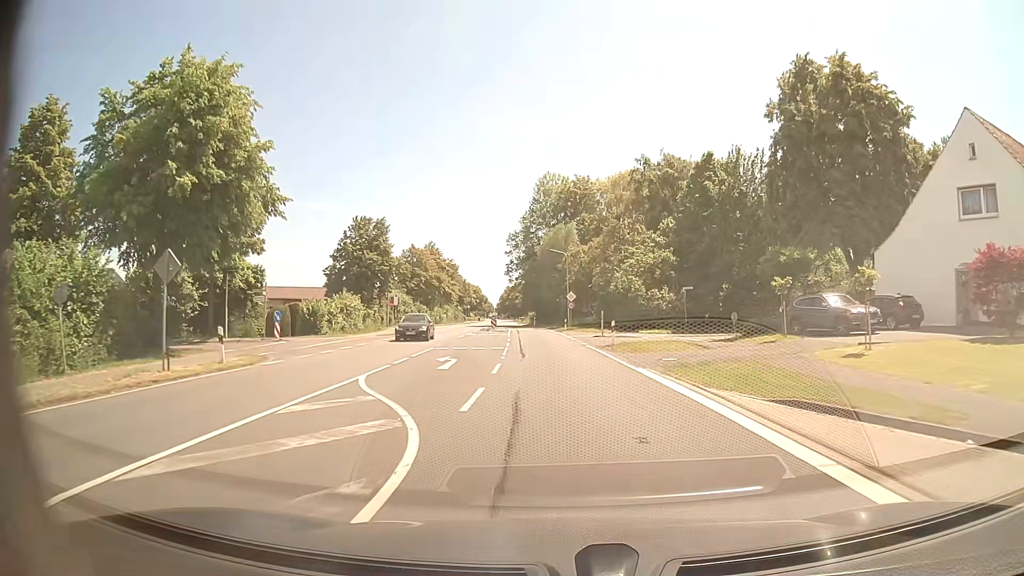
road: primary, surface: asphalt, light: Day
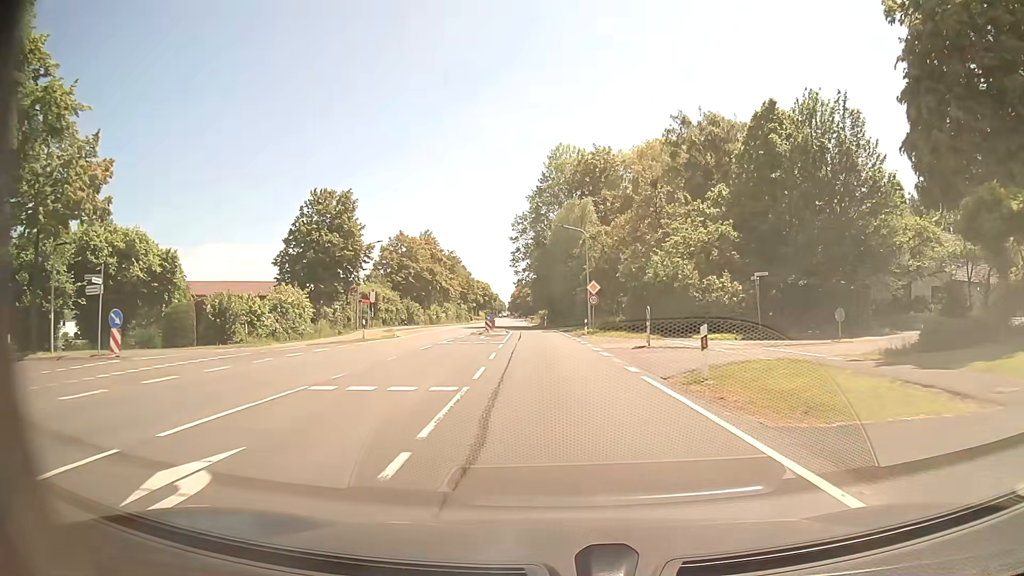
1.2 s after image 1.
(-0.2, +15.5) m; -1°
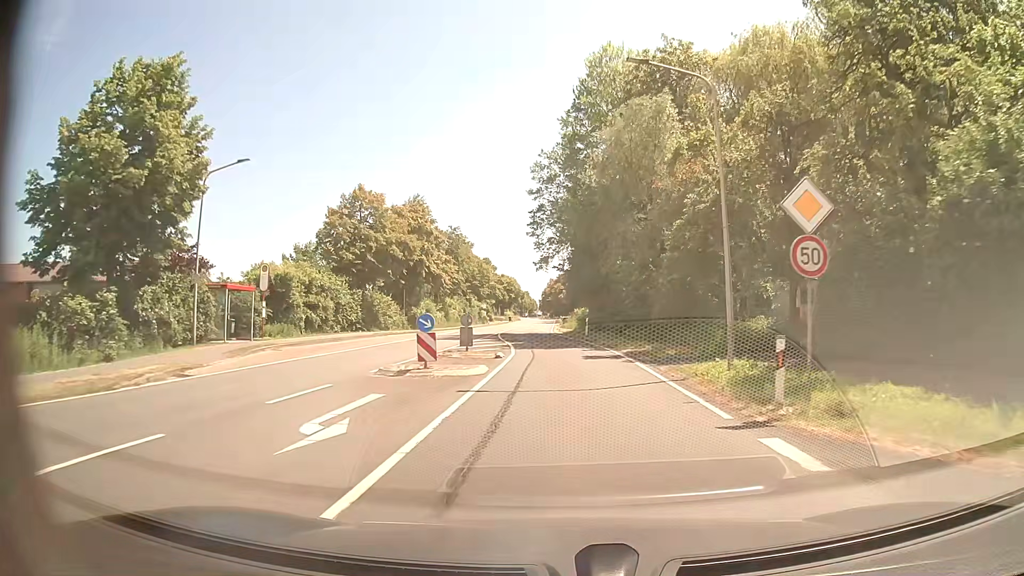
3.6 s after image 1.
(-0.9, +30.6) m; -3°
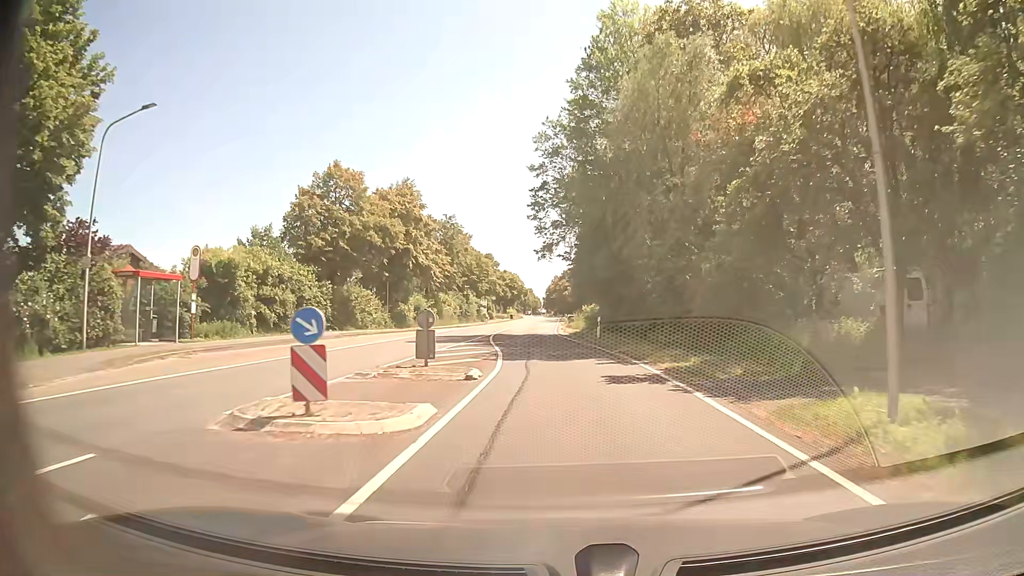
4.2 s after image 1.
(-0.1, +7.6) m; 0°
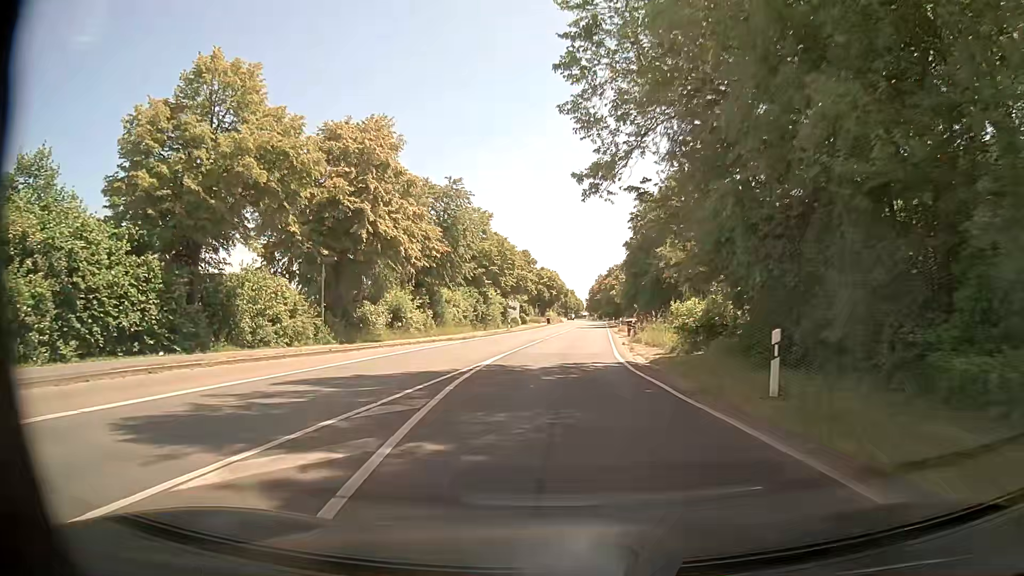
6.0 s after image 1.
(-0.8, +22.8) m; -4°
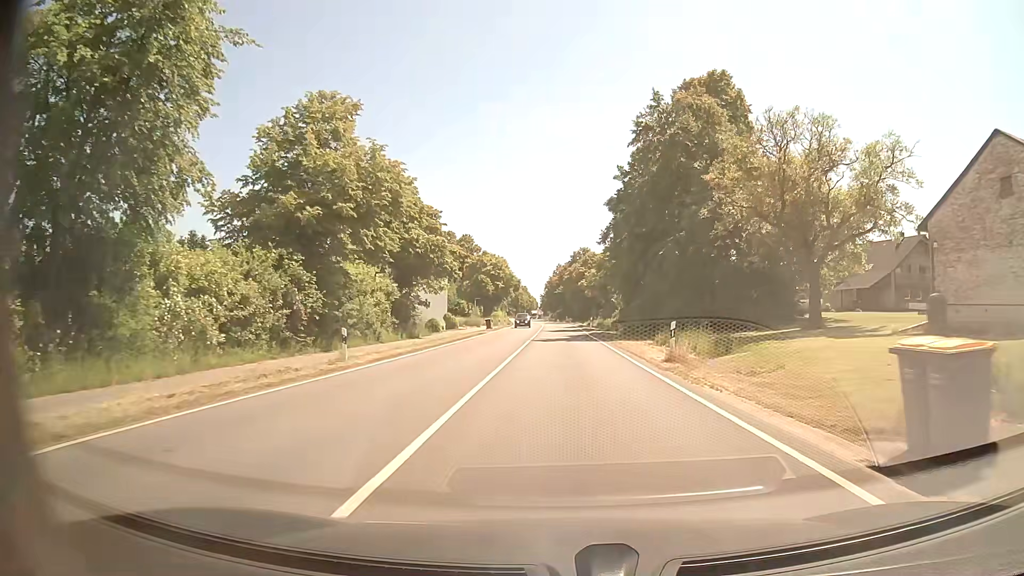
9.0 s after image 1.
(+0.6, +38.1) m; +4°
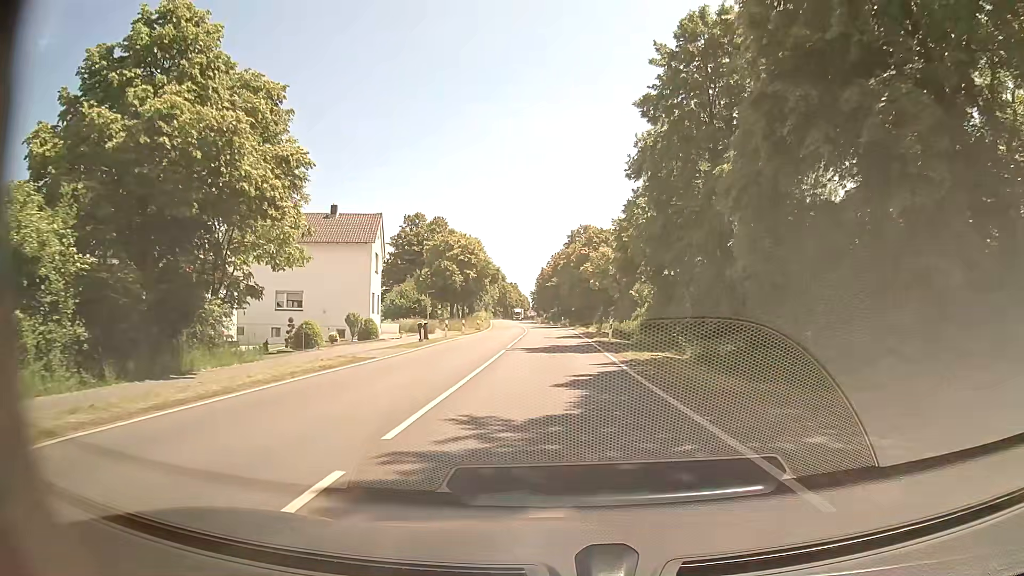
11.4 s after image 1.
(+0.3, +30.6) m; 0°
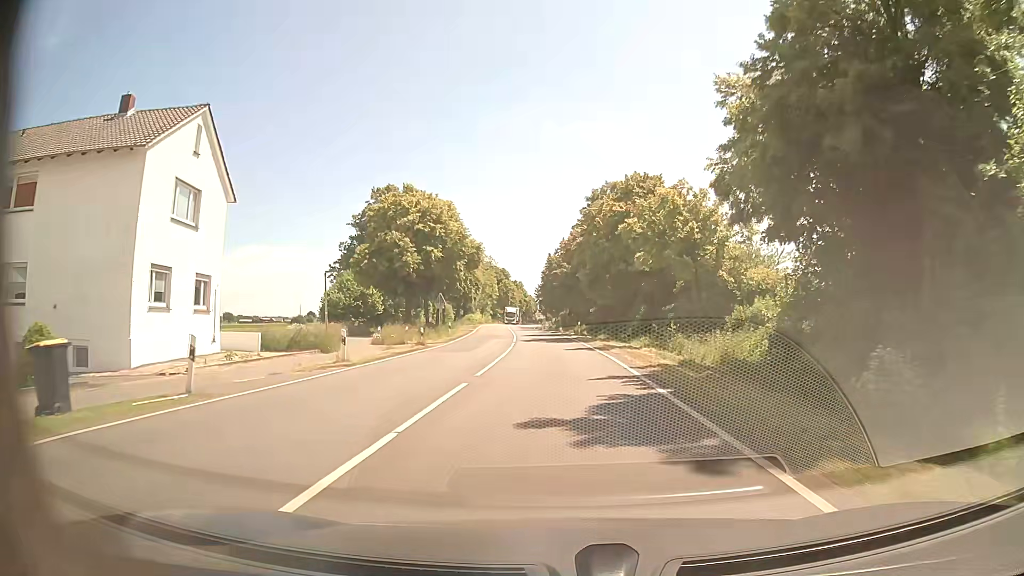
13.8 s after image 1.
(-0.3, +30.6) m; -1°
(0, +10) (0, +20) (0, +30) (-1, +40) (-1, +50) (-2, +60) (-2, +70) (-3, +80) (-3, +90) (-4, +100) m
